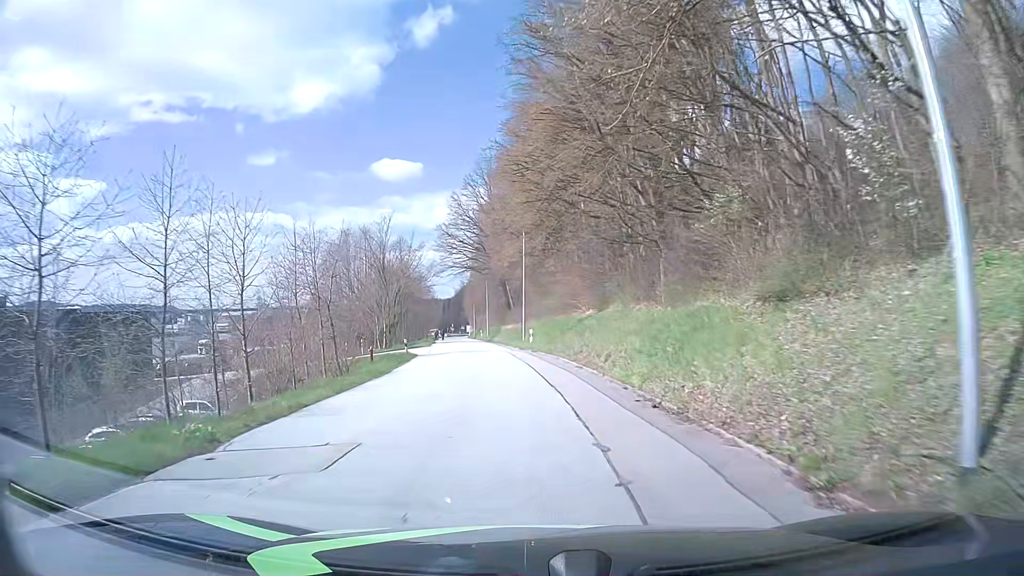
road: tertiary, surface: asphalt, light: Day
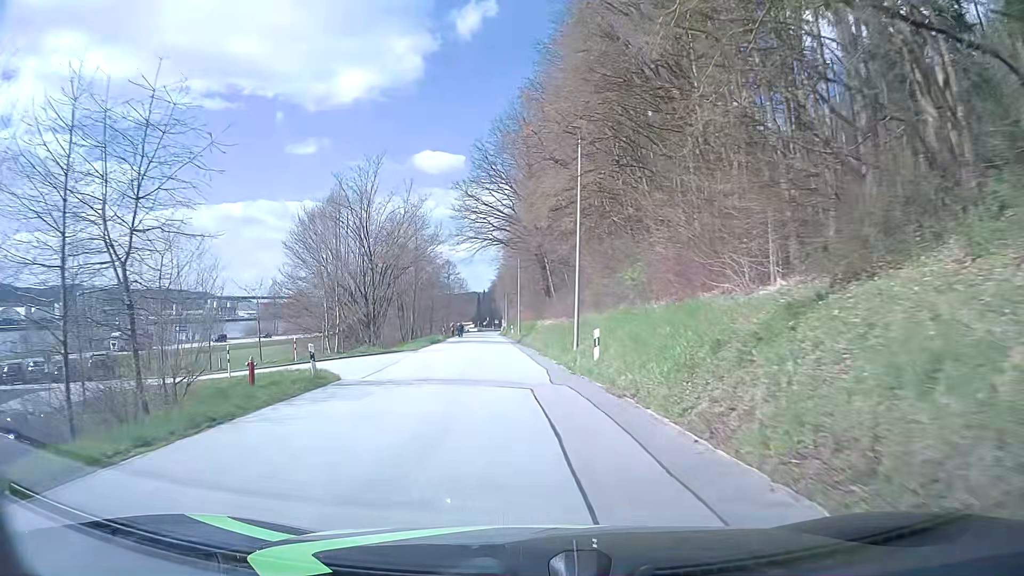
(-0.8, +23.0) m; -3°
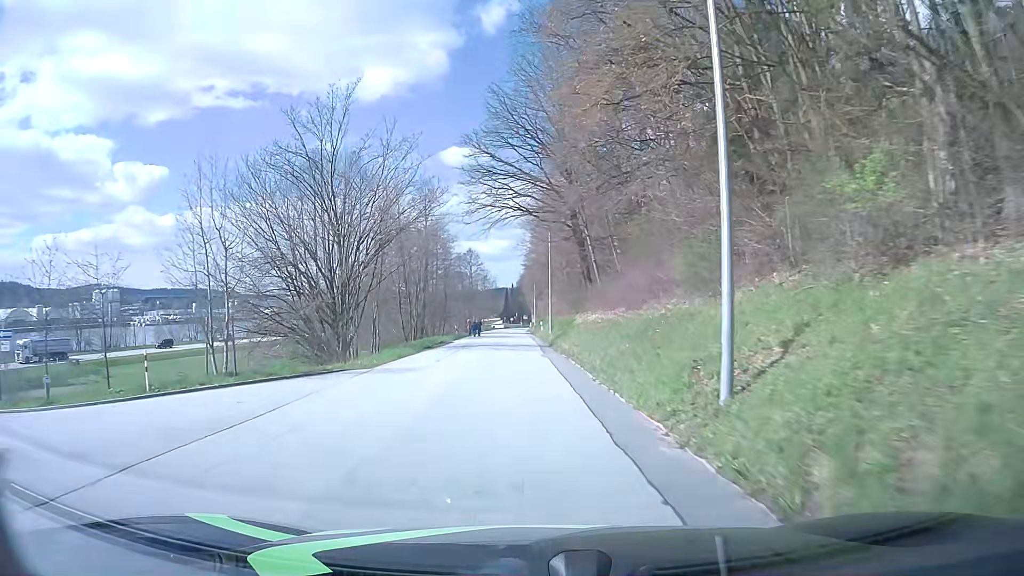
(-0.4, +15.5) m; -3°
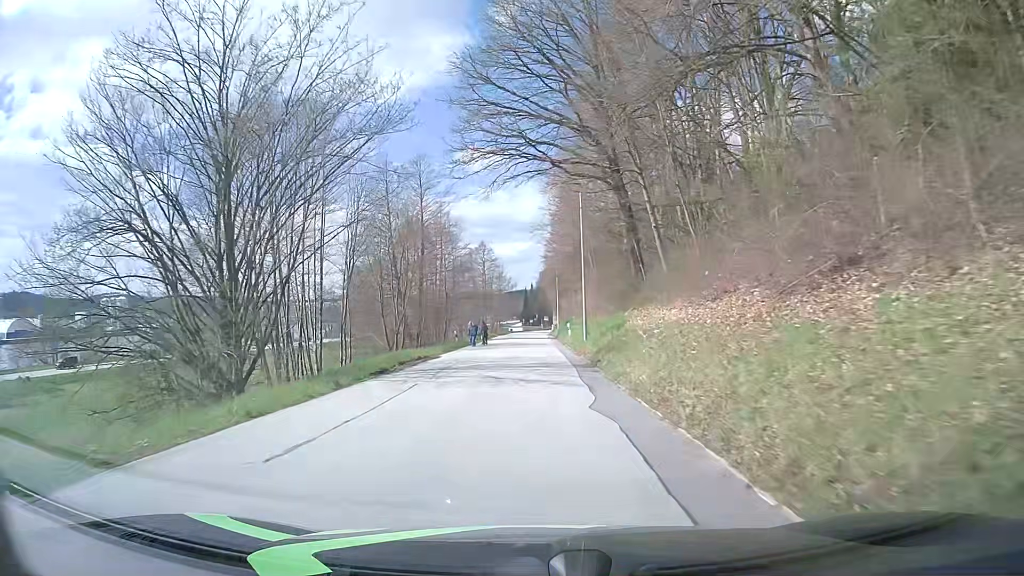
(-0.2, +15.4) m; -2°
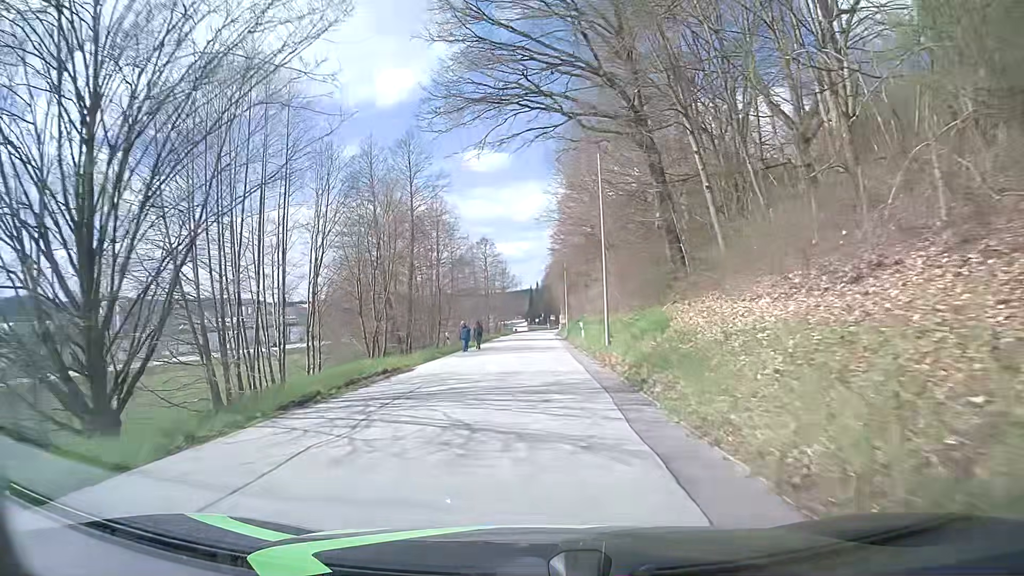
(0.0, +7.7) m; 0°
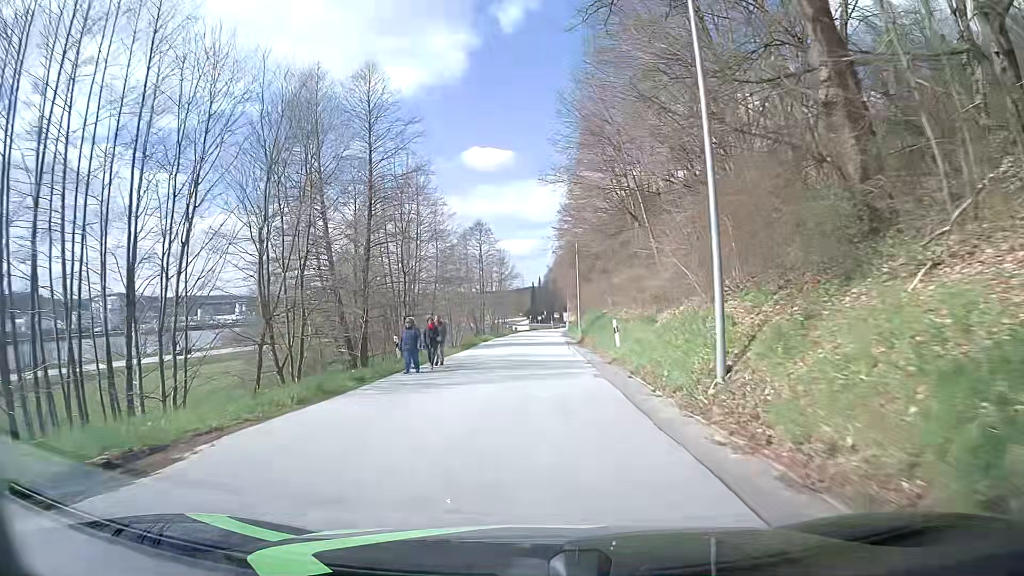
(-0.1, +15.4) m; 0°
